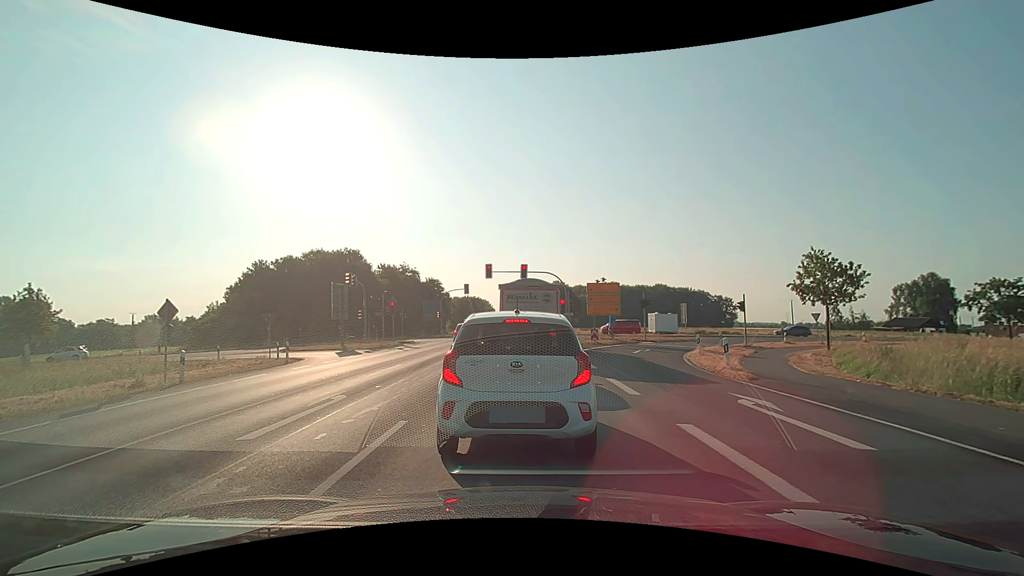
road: primary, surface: asphalt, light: Day
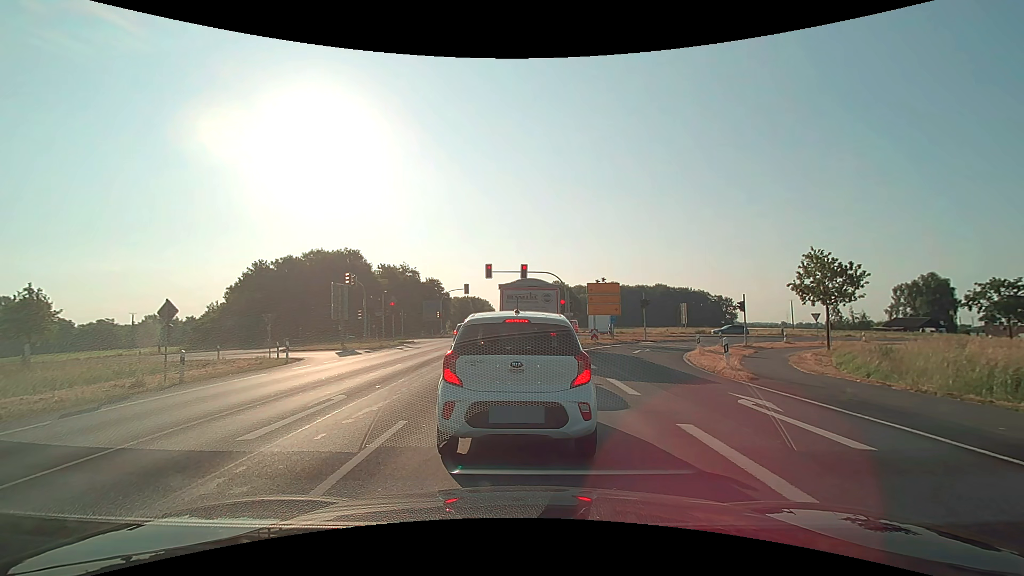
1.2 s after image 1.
(0.0, 0.0) m; 0°
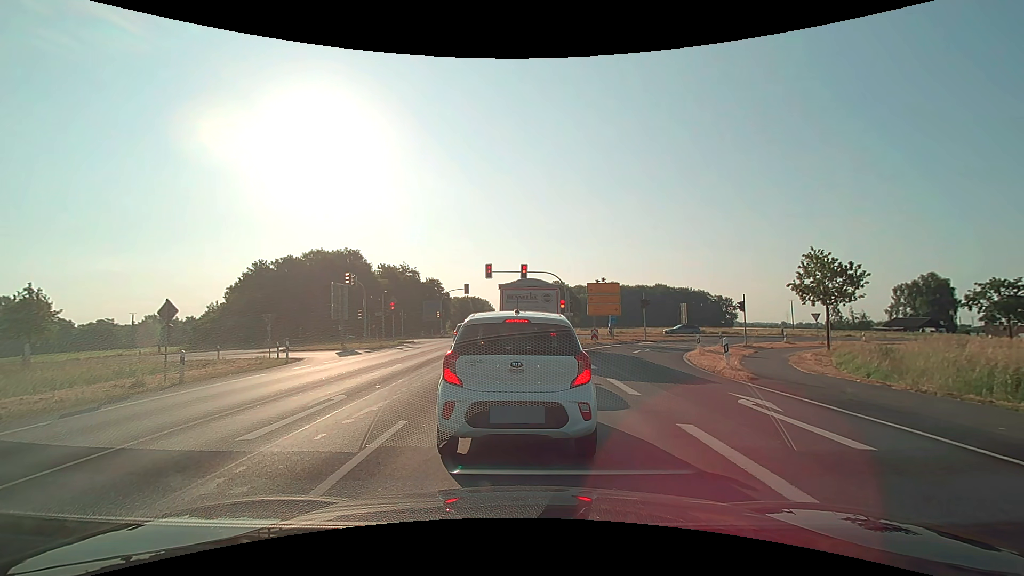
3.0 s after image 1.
(0.0, 0.0) m; 0°
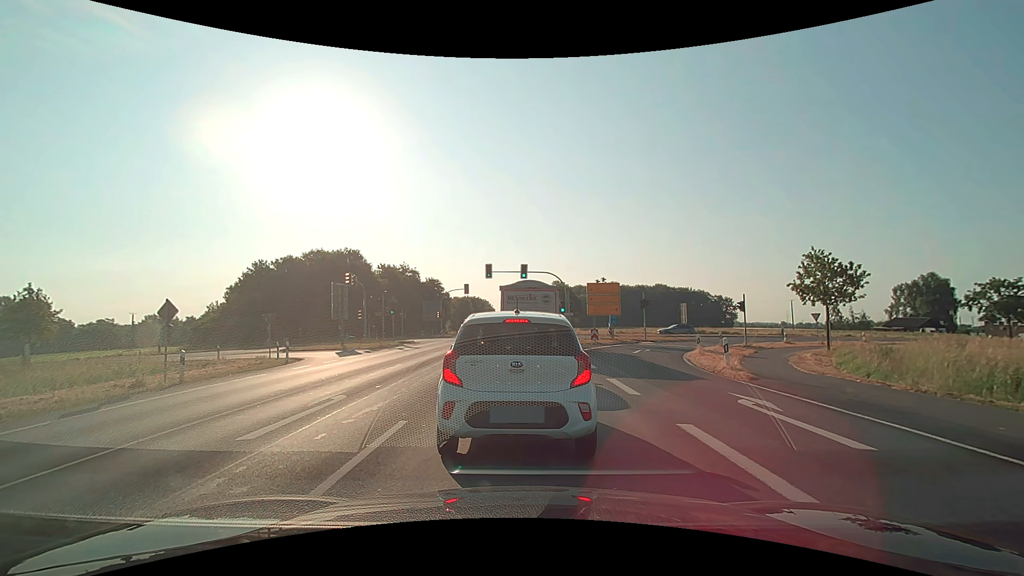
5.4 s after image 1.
(0.0, 0.0) m; 0°
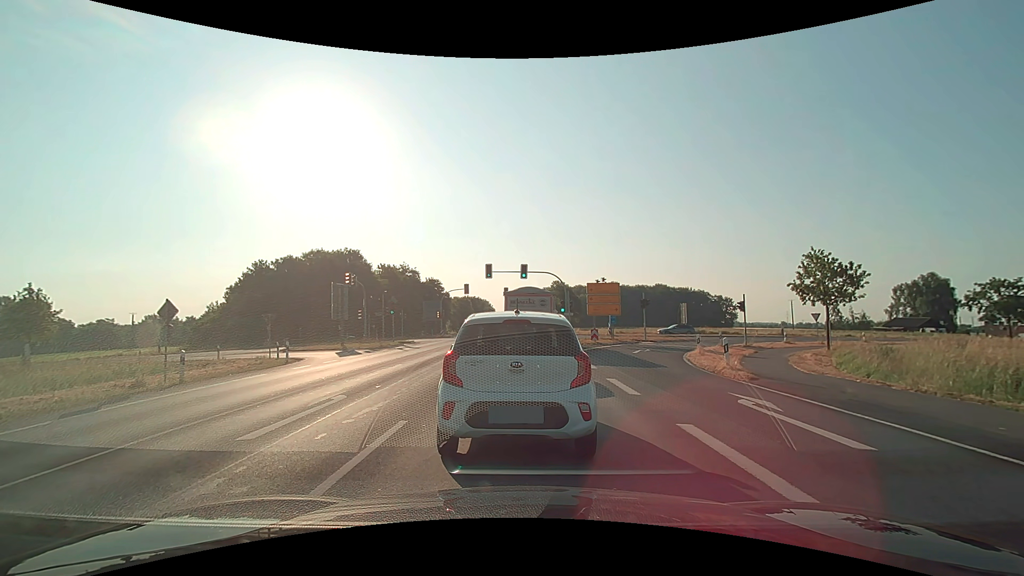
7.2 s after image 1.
(0.0, 0.0) m; 0°
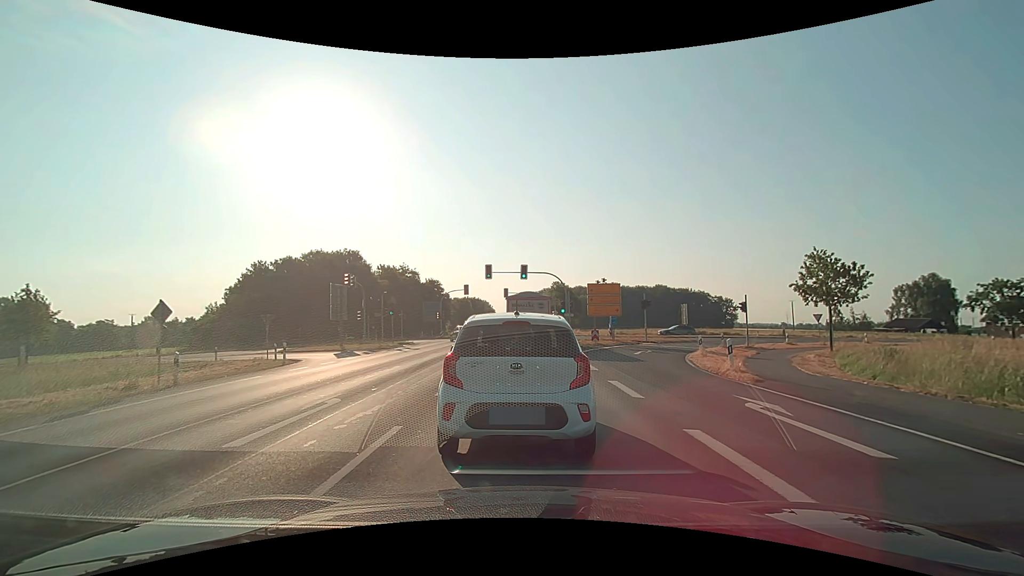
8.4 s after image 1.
(0.0, +0.3) m; 0°
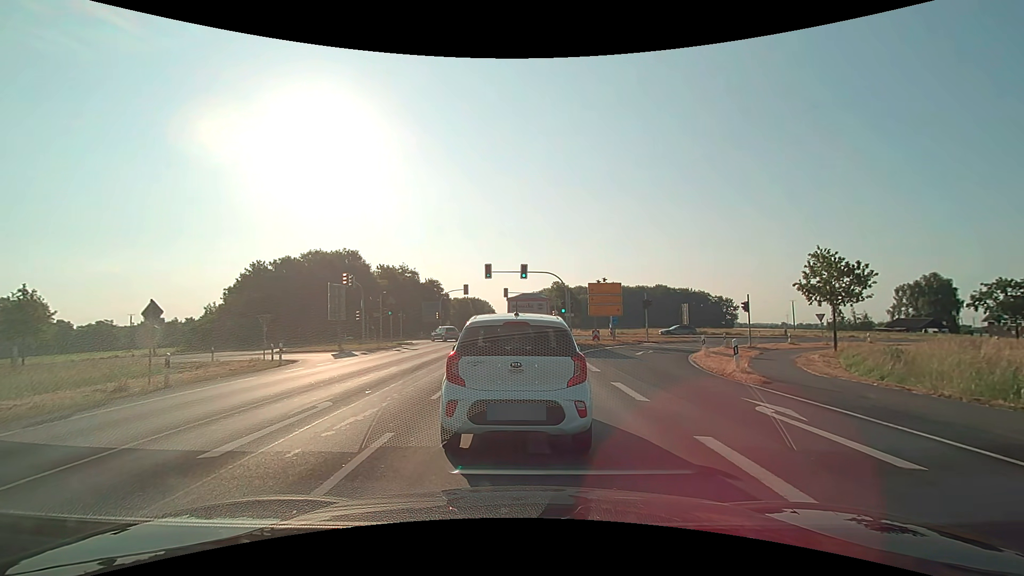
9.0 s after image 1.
(0.0, +0.4) m; 0°
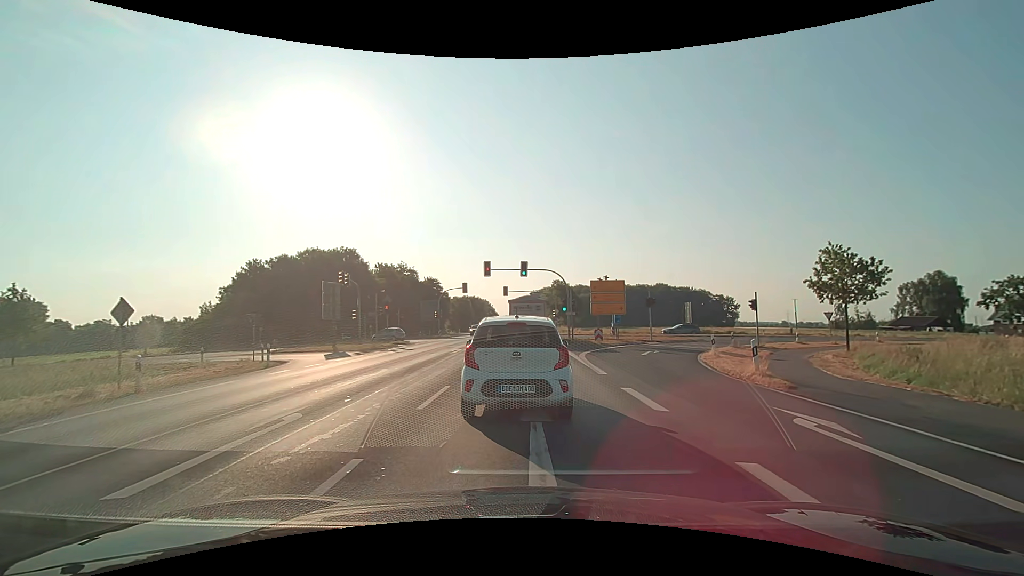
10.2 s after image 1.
(0.0, +1.3) m; 0°
(0, +10) (0, +20) (0, +30) (0, +40) (0, +50) (0, +60) (0, +70) (+1, +80) (+1, +90) (+1, +100) m
